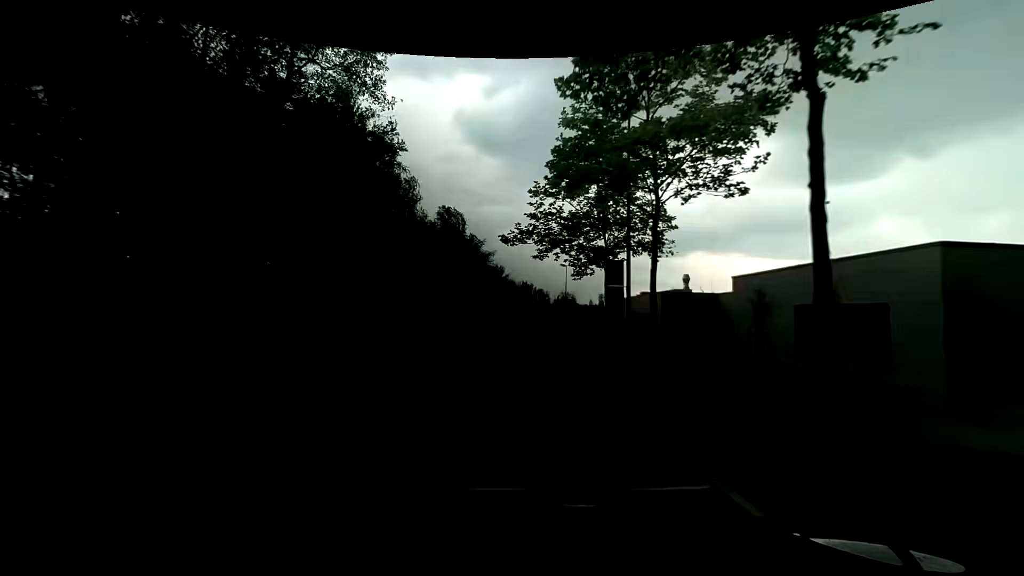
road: secondary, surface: asphalt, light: Day
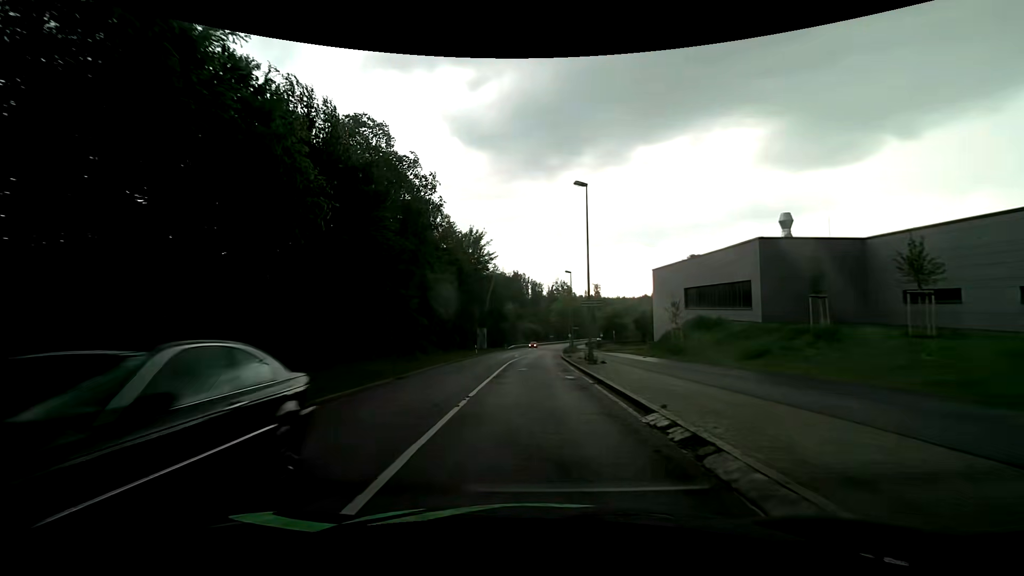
(+0.1, +28.5) m; 0°
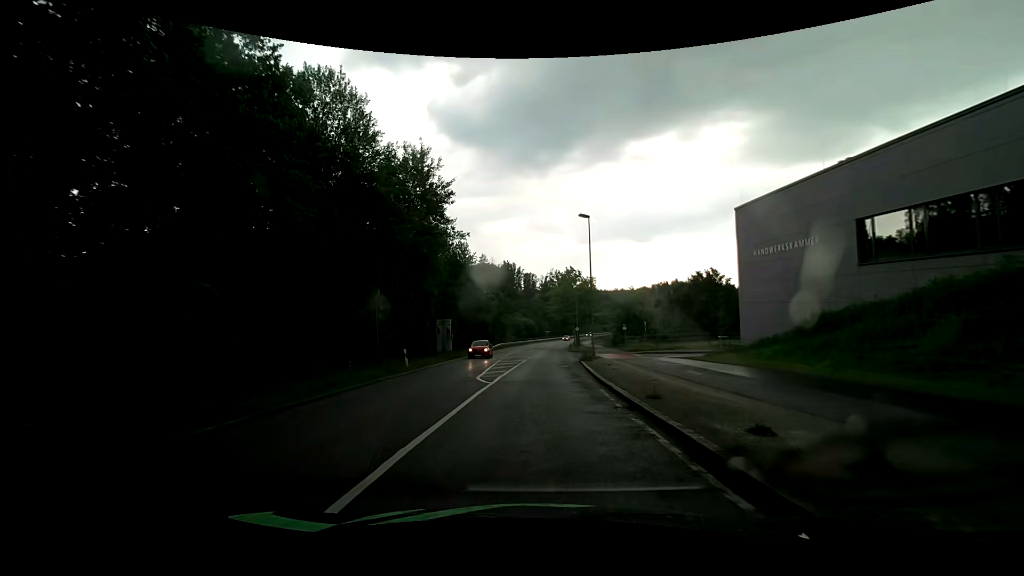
(+0.4, +27.1) m; +1°
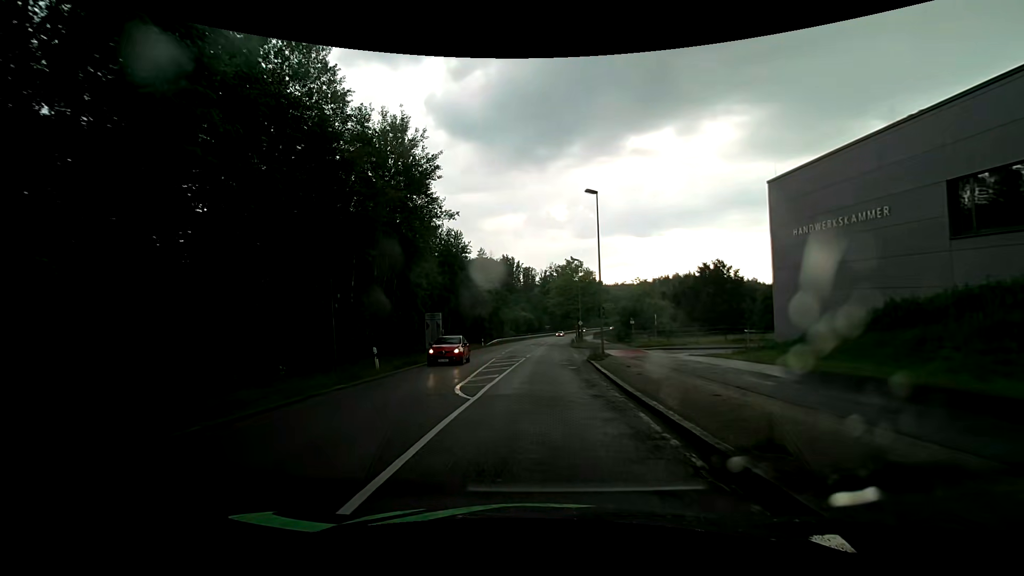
(0.0, +4.8) m; +1°
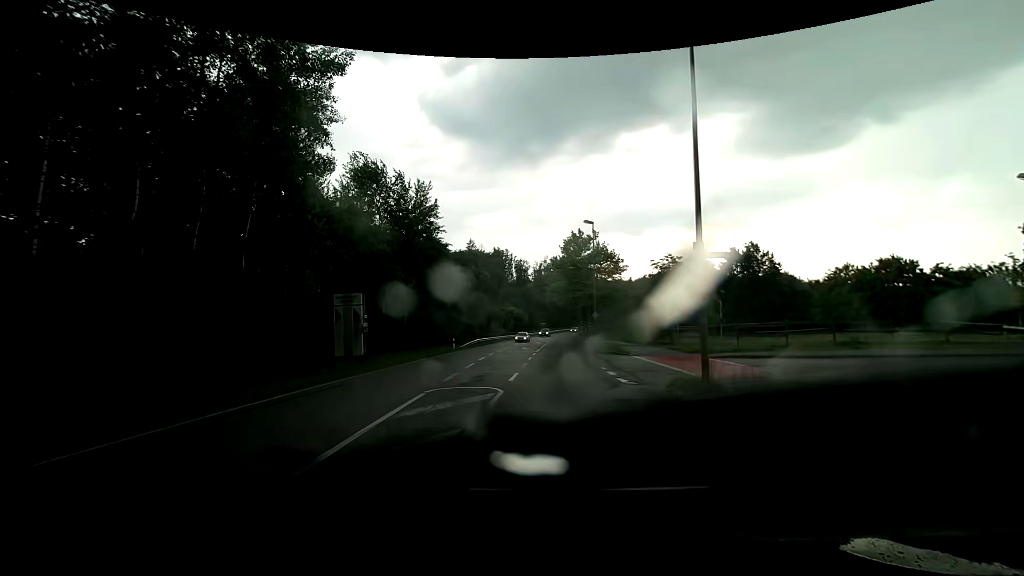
(-0.1, +18.5) m; 0°
